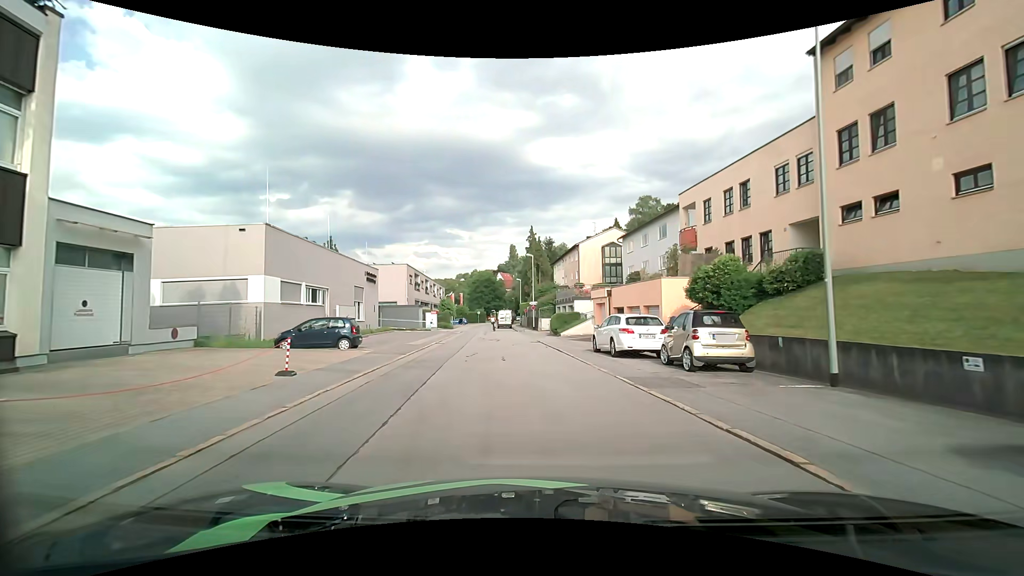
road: residential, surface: asphalt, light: Day
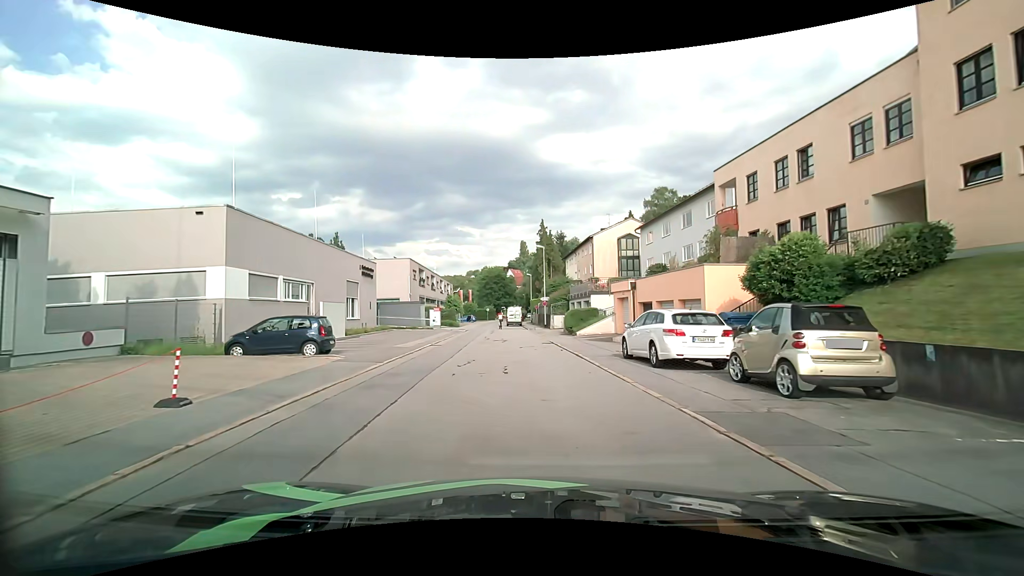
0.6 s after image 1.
(-0.1, +4.3) m; -2°
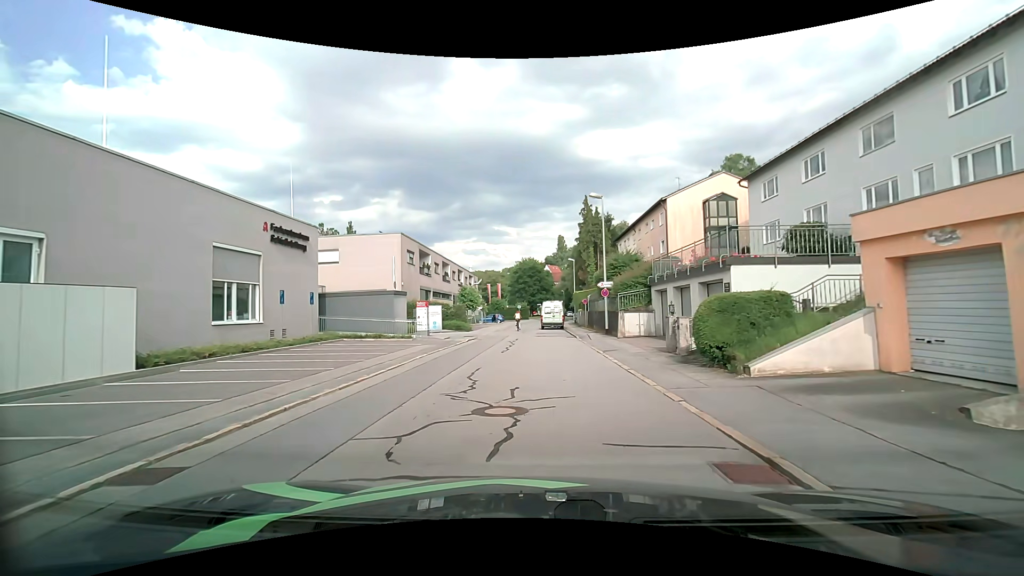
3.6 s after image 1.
(-0.9, +20.3) m; -4°
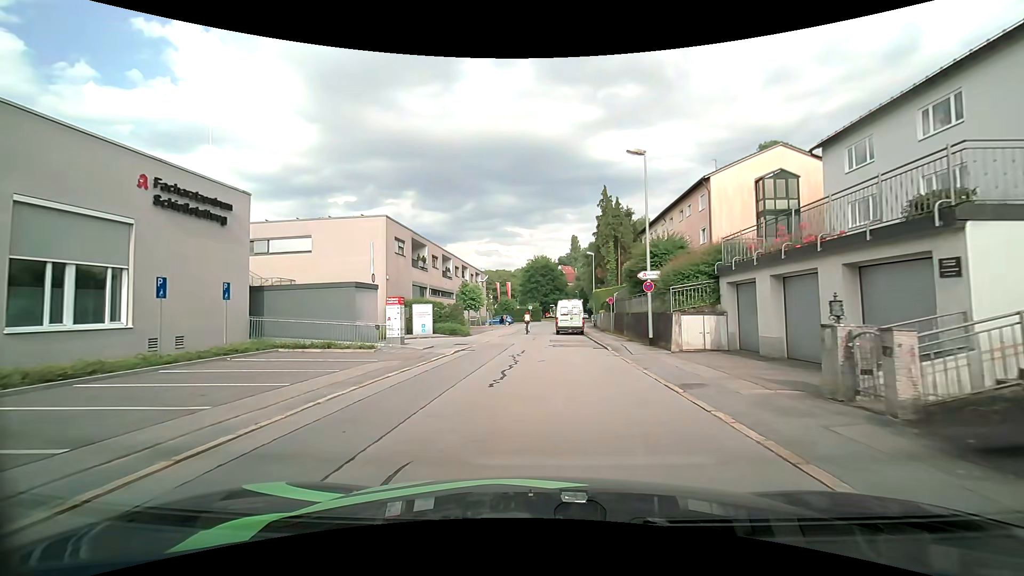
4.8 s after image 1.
(-0.1, +8.1) m; -1°
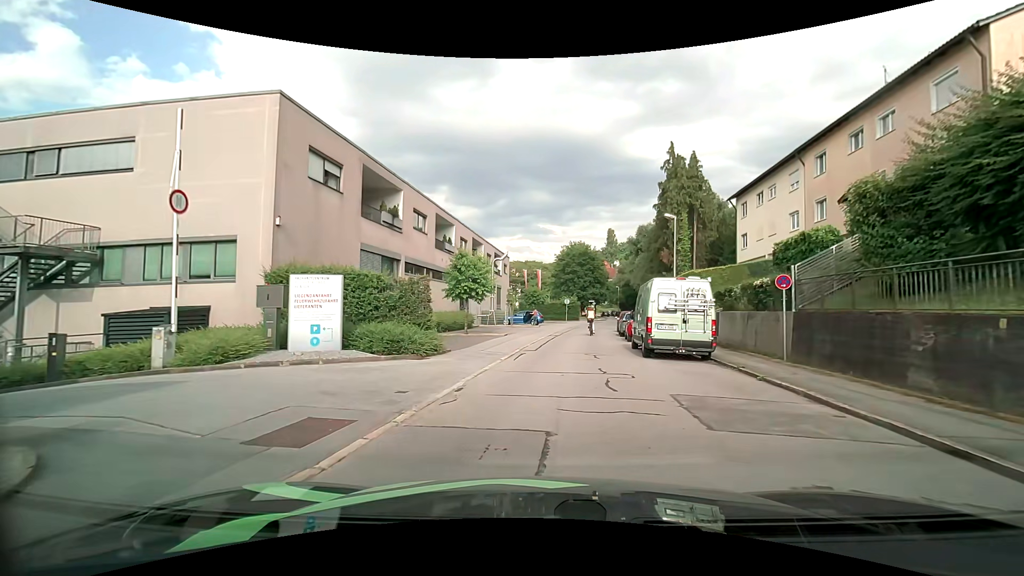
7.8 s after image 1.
(-1.0, +20.0) m; -3°
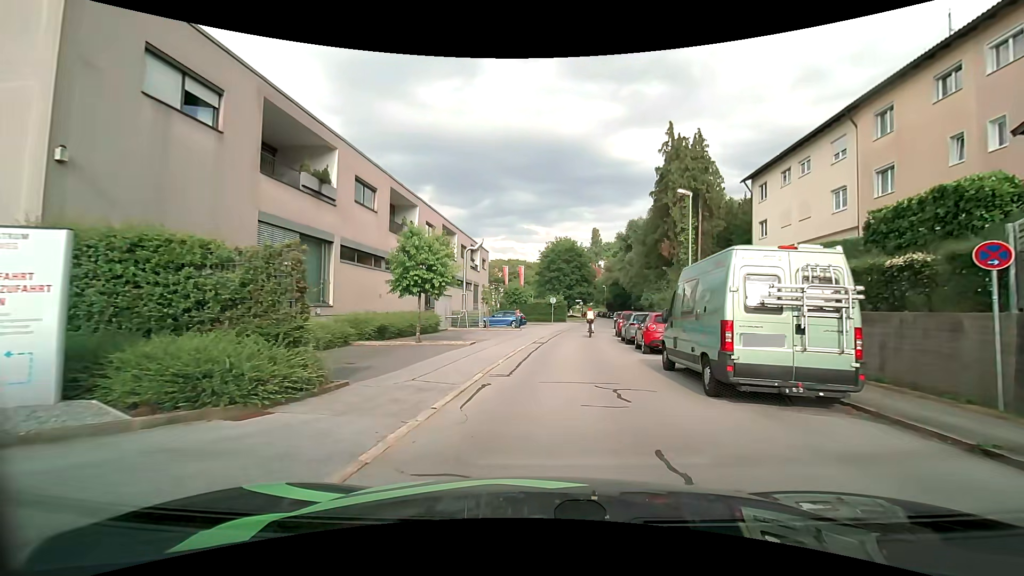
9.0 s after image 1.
(0.0, +7.2) m; +1°
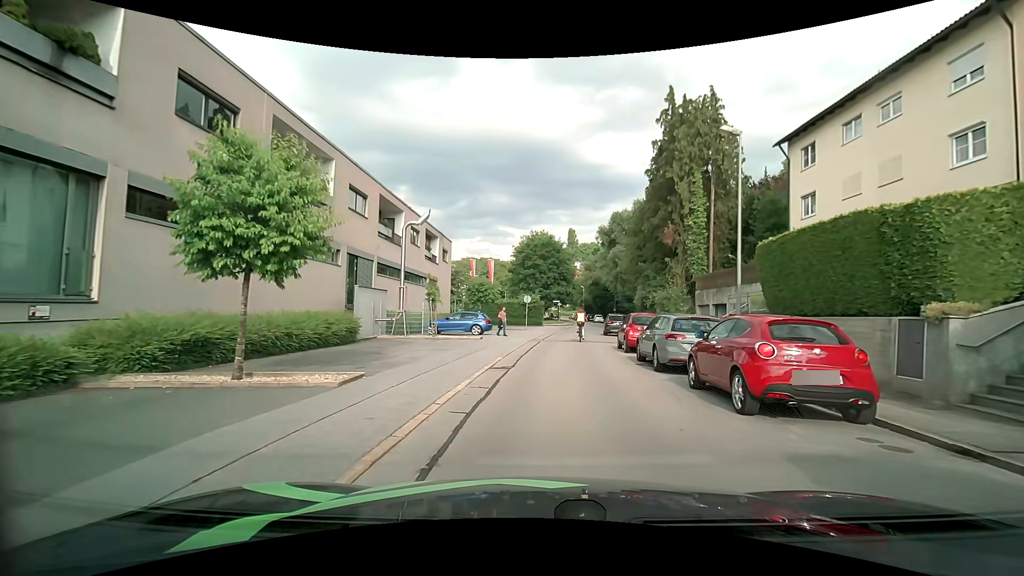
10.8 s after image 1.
(+0.3, +10.2) m; +3°
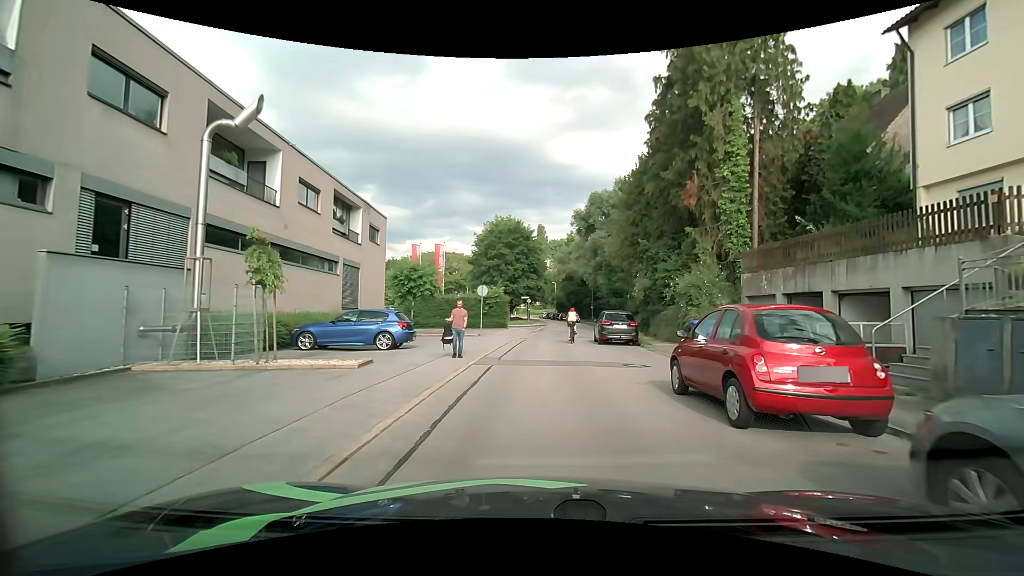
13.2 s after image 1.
(+0.3, +12.8) m; +3°
